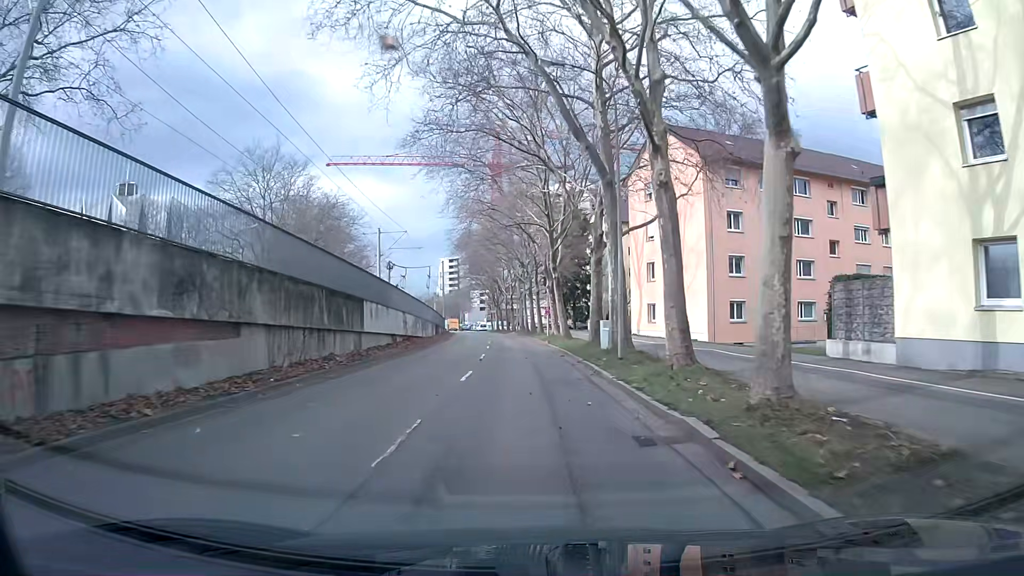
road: tertiary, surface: asphalt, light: Day
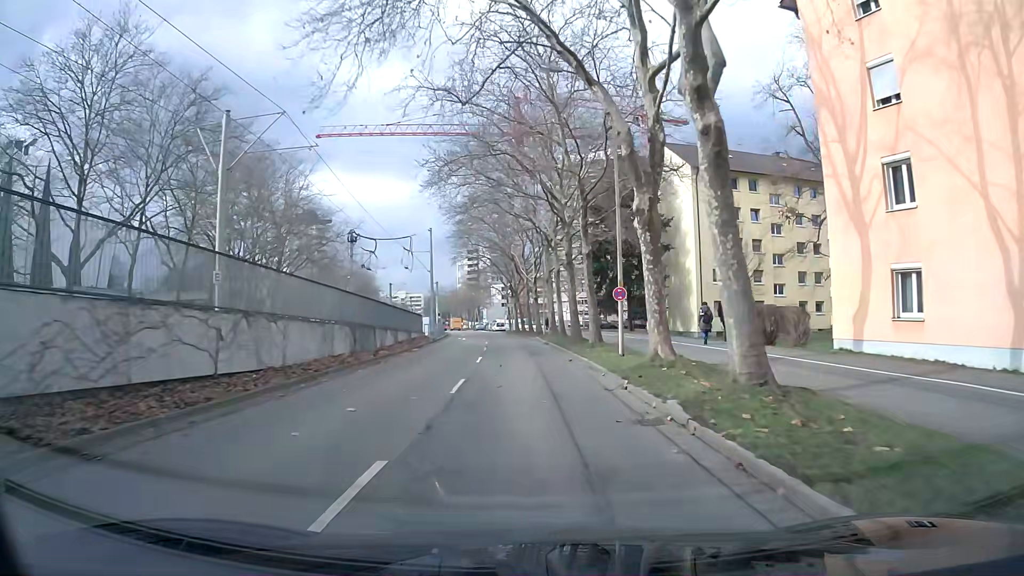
(-0.7, +30.1) m; -3°
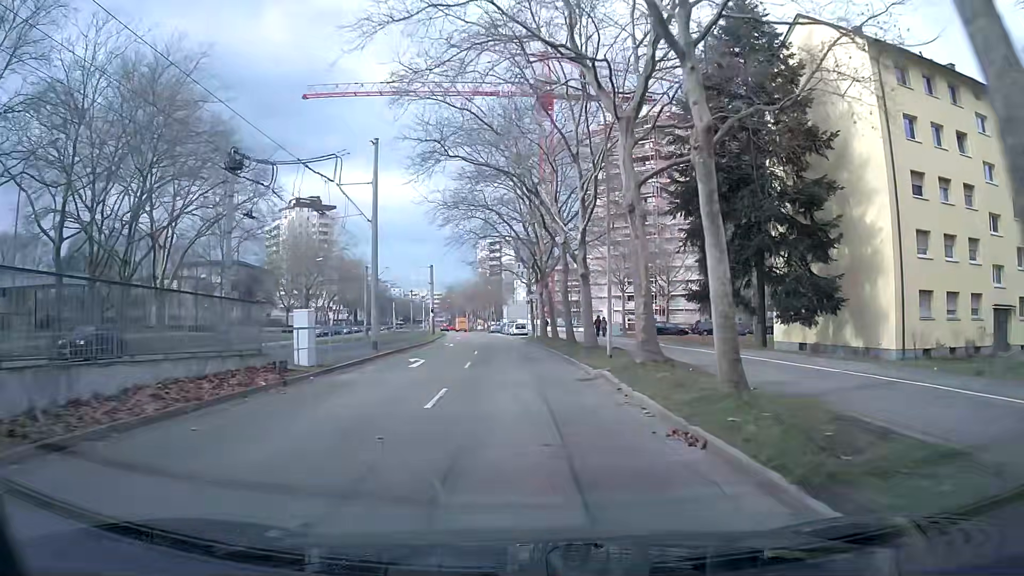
(-0.5, +29.4) m; -2°
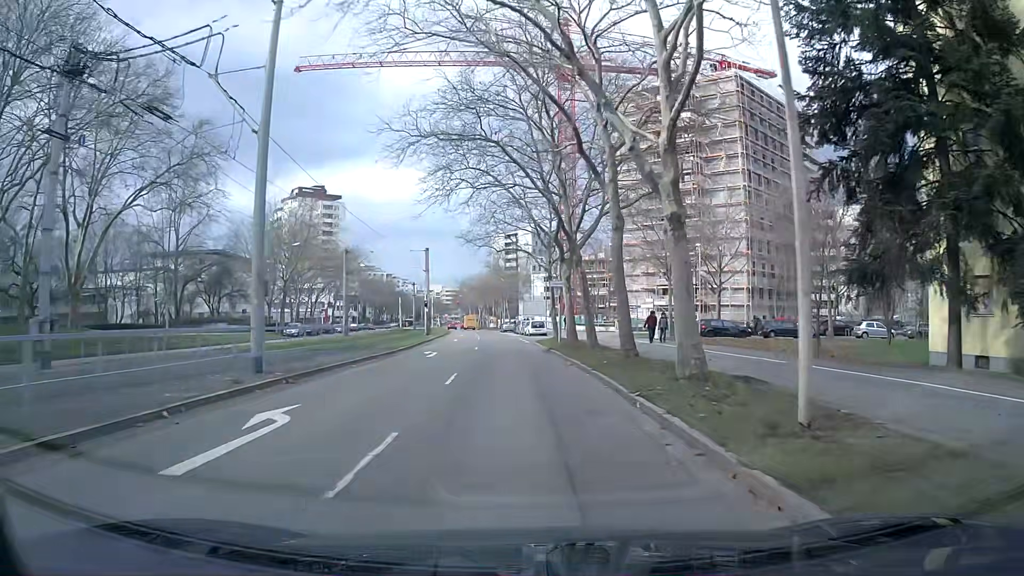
(-0.1, +14.4) m; -1°
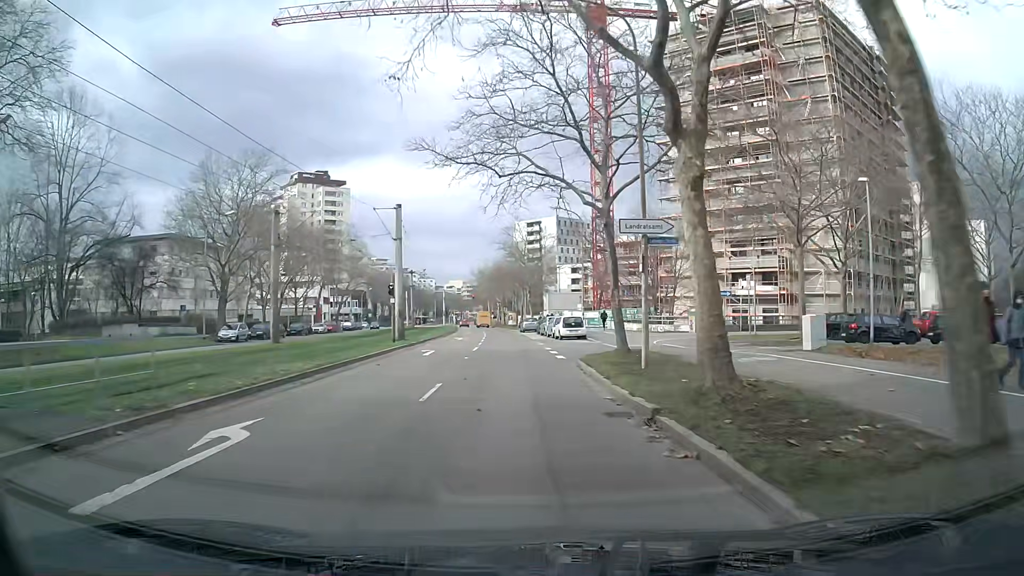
(-0.5, +21.3) m; -3°
(0, +10) (0, +20) (-1, +30) (-1, +40) (-2, +50) (-2, +60) (-3, +70) (-3, +80) (-4, +90) (-5, +100) m
